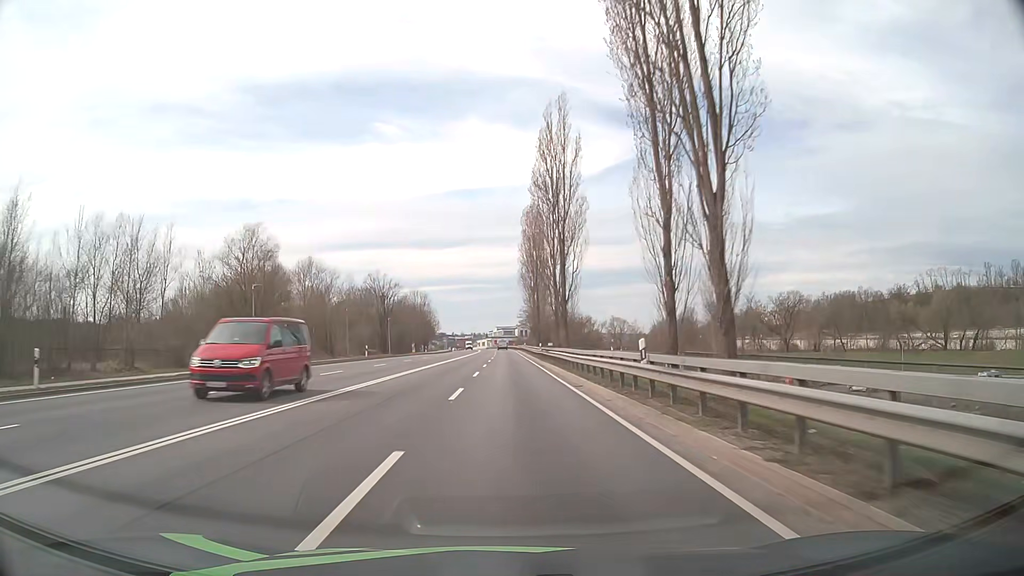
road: primary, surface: asphalt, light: Day
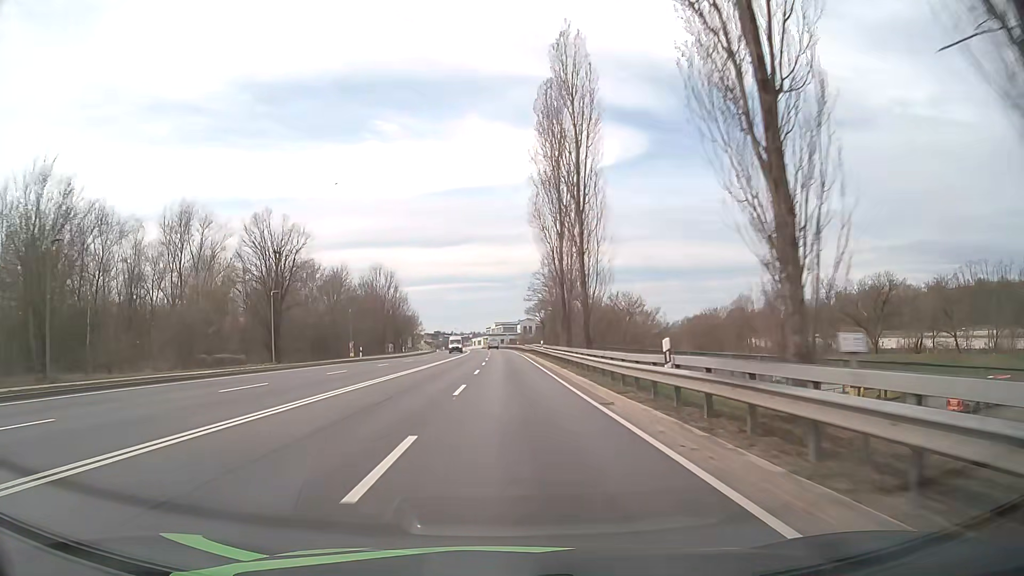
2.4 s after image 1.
(0.0, +46.7) m; 0°
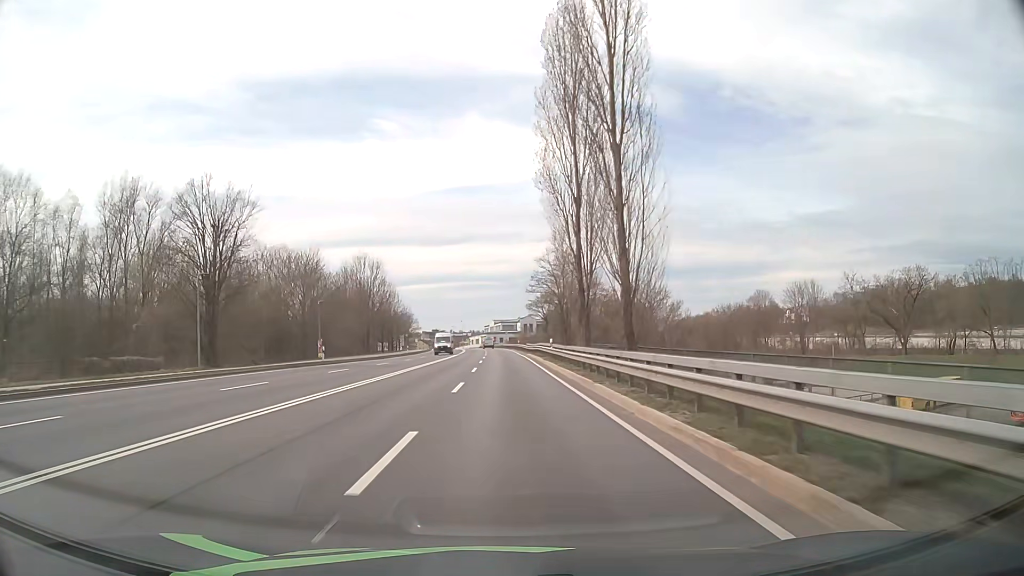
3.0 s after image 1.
(0.0, +11.7) m; 0°
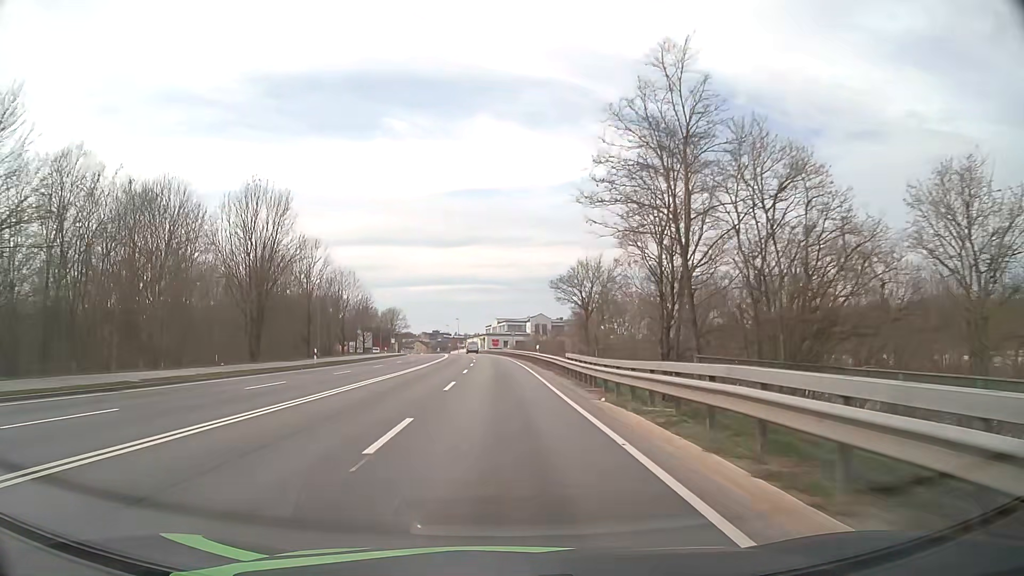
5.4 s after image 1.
(-0.1, +45.8) m; -1°
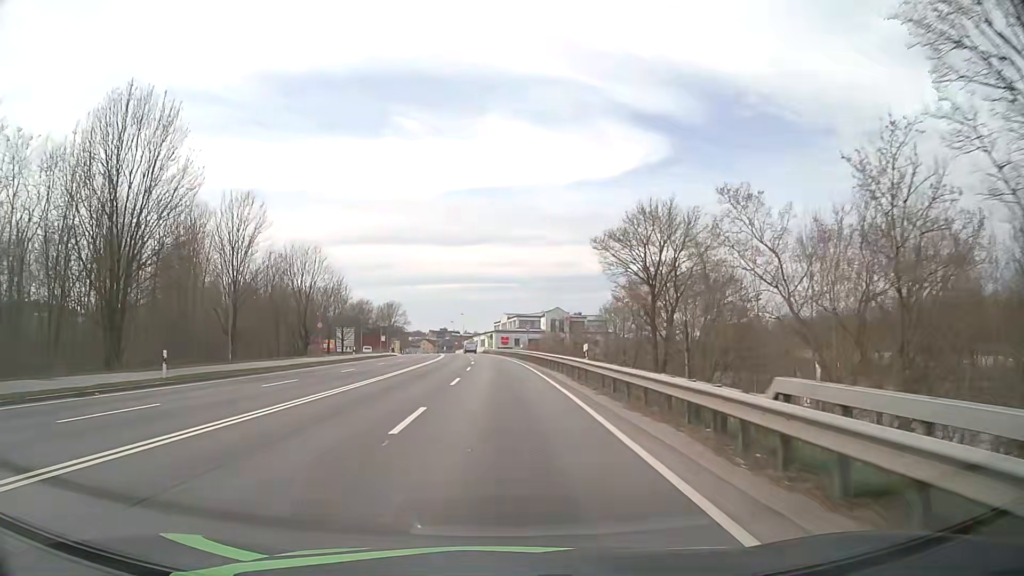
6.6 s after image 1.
(-0.1, +22.3) m; -1°
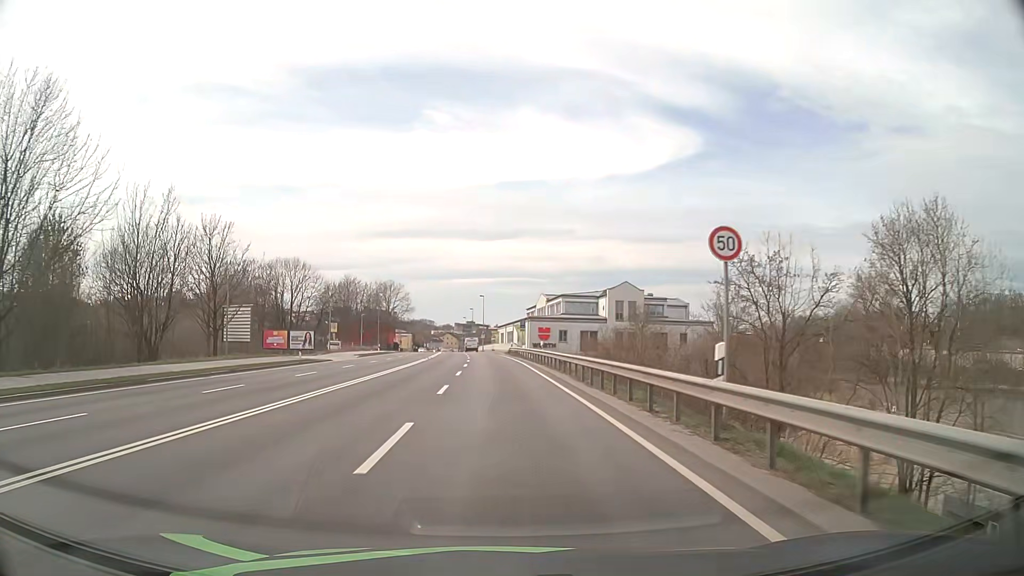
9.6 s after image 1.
(-0.9, +51.0) m; -3°
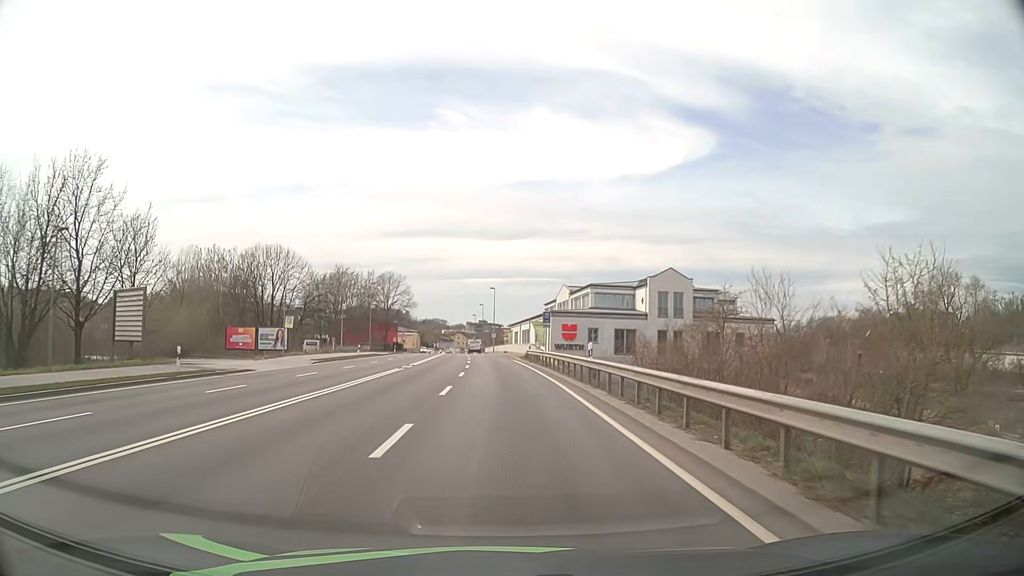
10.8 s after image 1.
(-0.2, +18.1) m; -1°
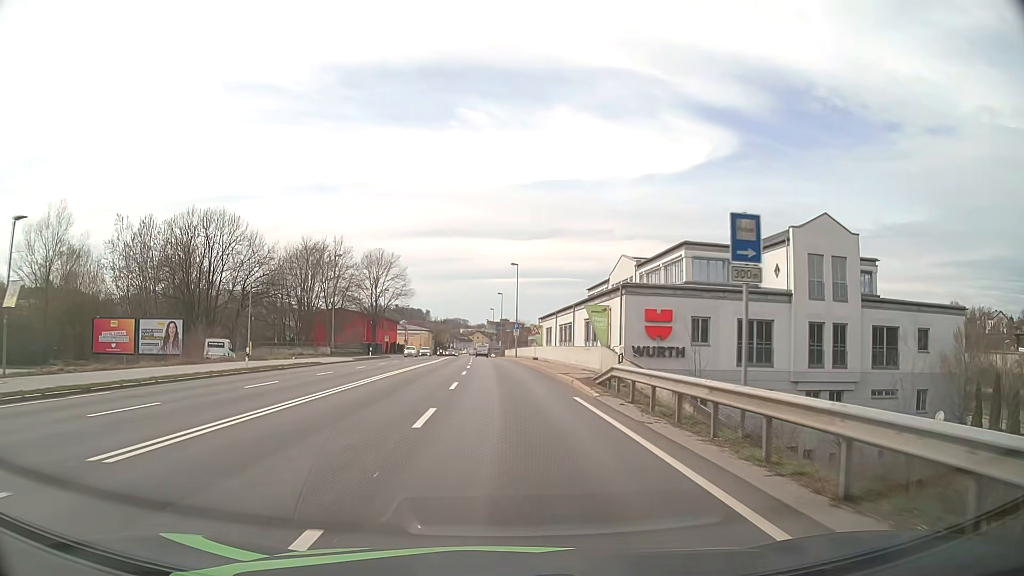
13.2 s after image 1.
(-0.6, +33.1) m; -2°
(0, +10) (0, +20) (-1, +30) (-1, +40) (-2, +50) (-3, +60) (-4, +70) (-4, +80) (-5, +90) (-6, +100) m
